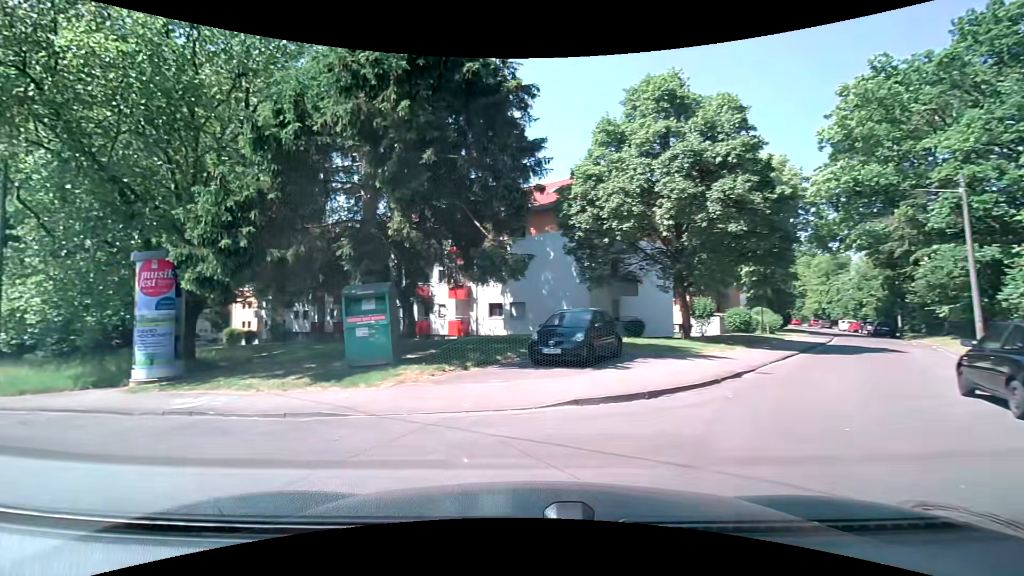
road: residential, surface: asphalt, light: Day
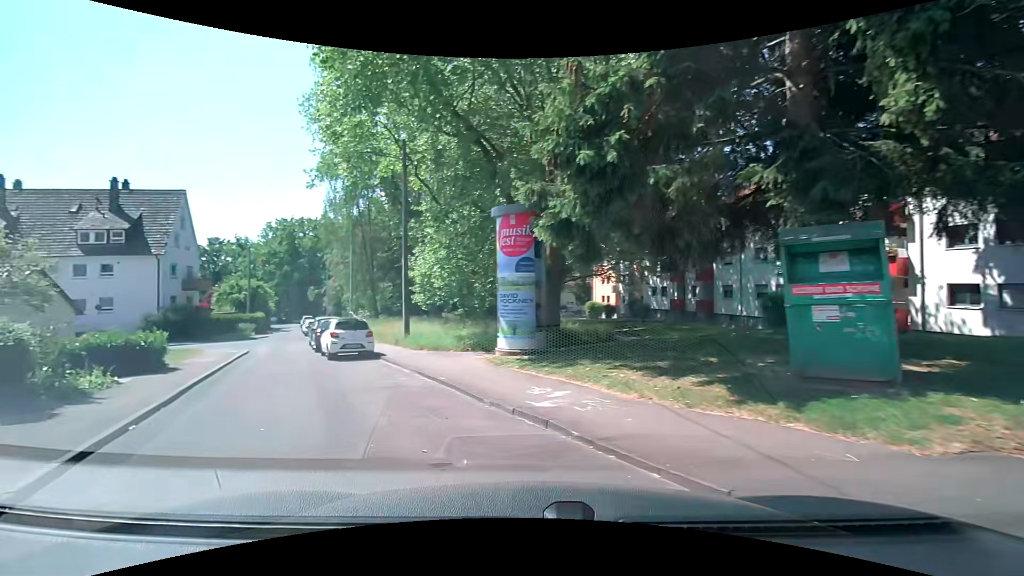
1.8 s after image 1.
(-1.8, +5.4) m; -39°
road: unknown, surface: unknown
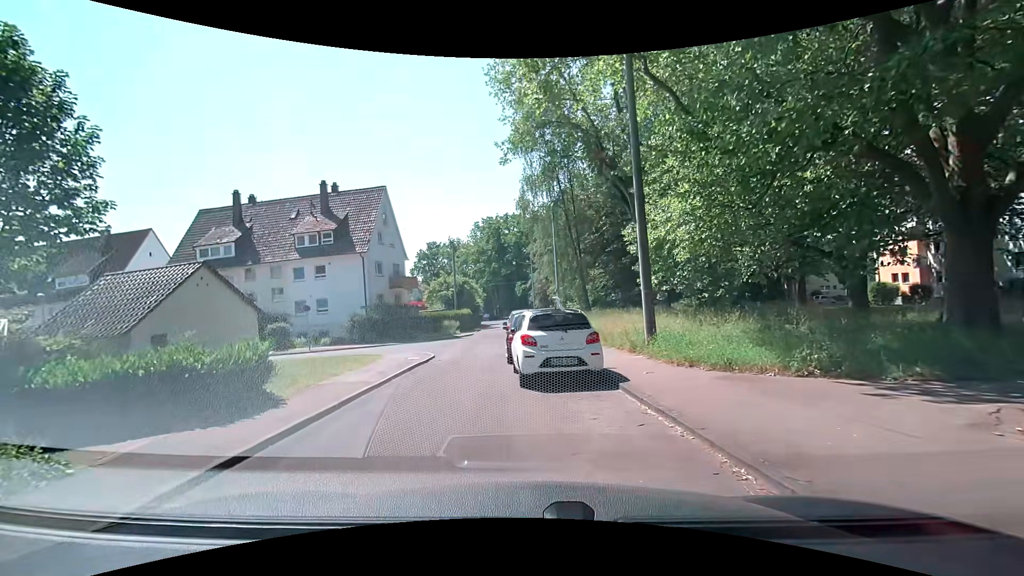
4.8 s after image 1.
(-2.3, +8.9) m; -24°
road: residential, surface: asphalt
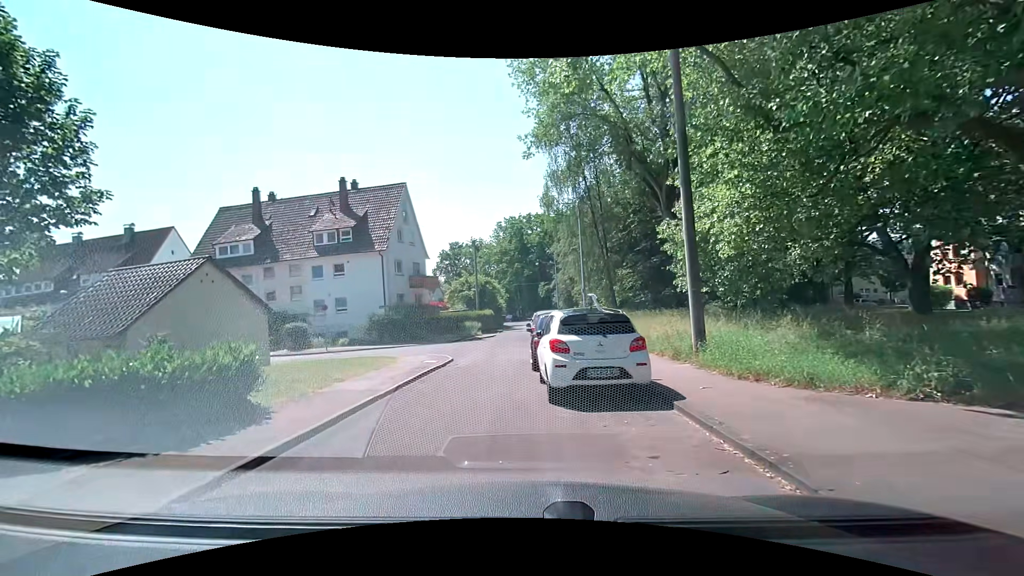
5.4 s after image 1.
(0.0, +1.6) m; -3°
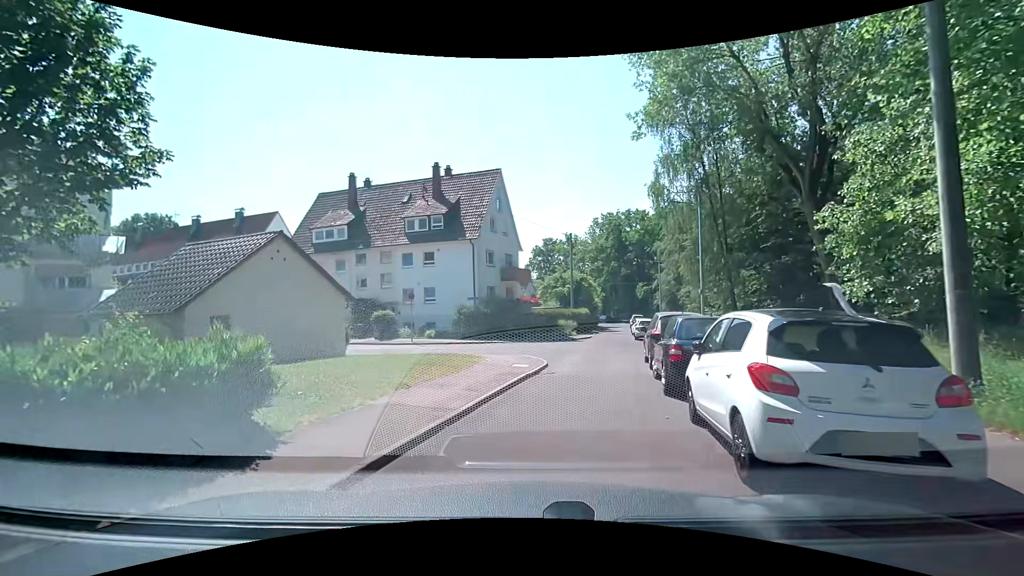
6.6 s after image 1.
(-0.3, +3.5) m; -10°
